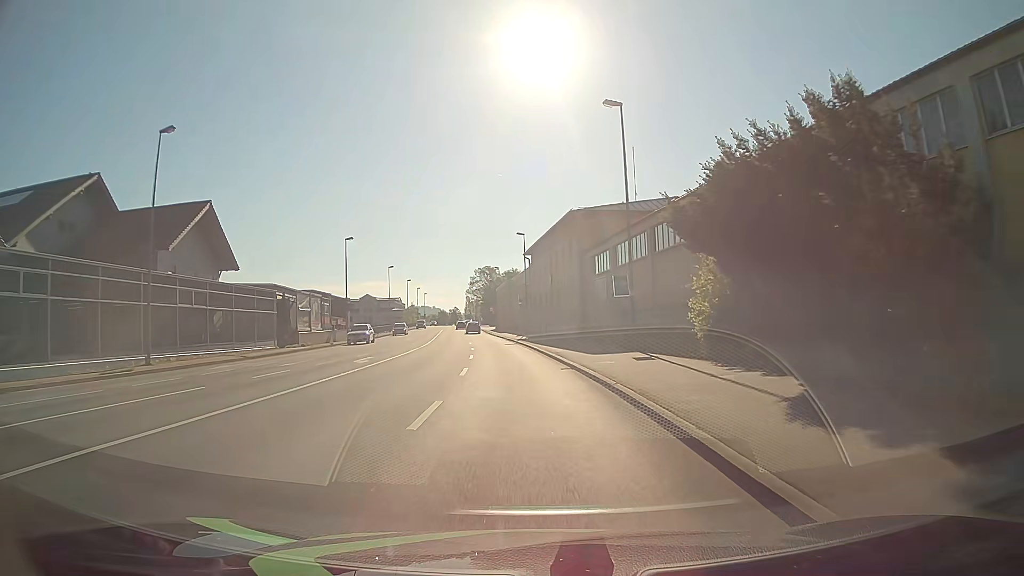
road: primary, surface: asphalt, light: Day
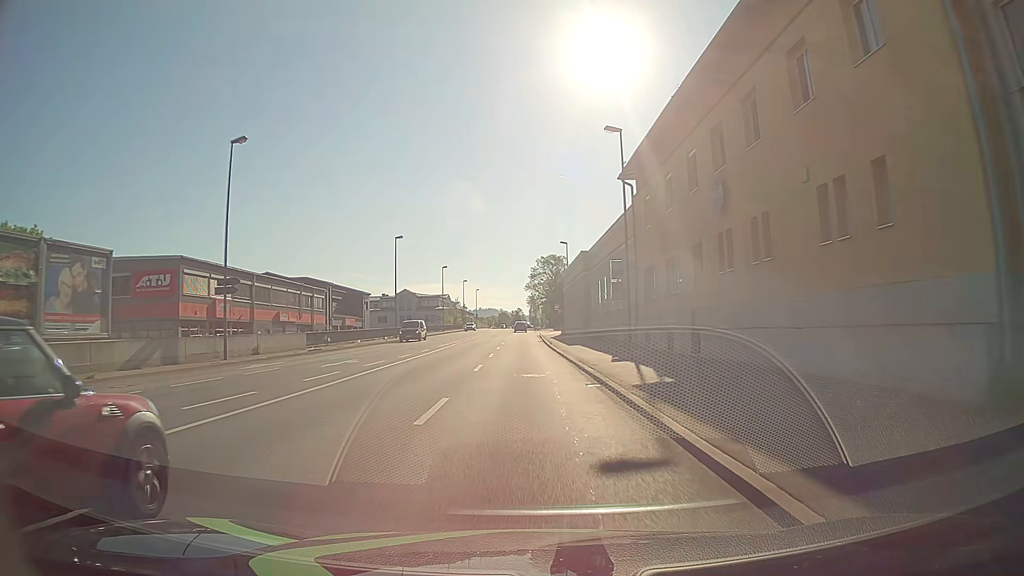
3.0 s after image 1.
(-1.9, +37.9) m; -6°
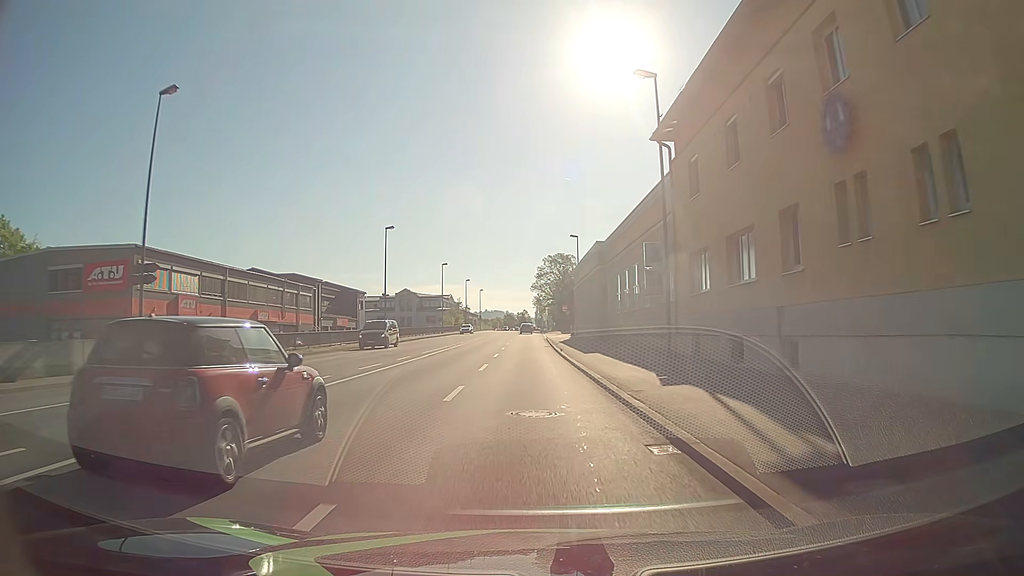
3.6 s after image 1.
(0.0, +7.6) m; 0°
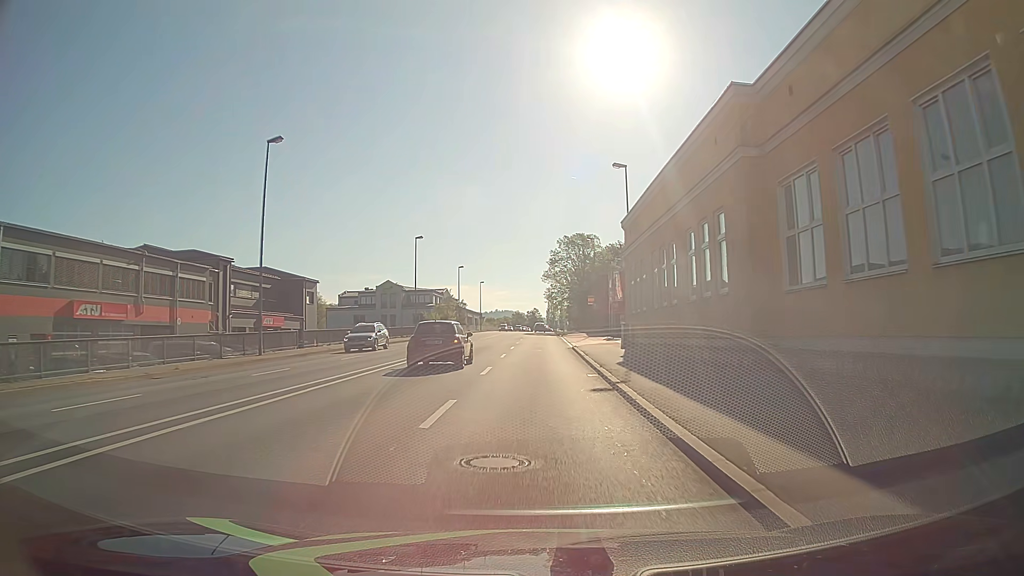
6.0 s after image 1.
(-0.3, +30.4) m; -1°
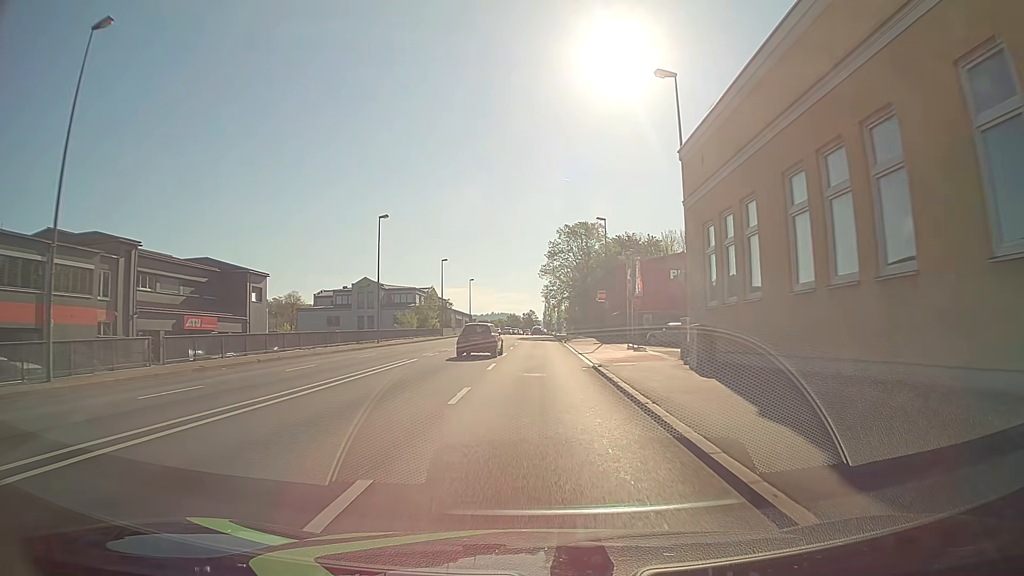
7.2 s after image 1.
(0.0, +15.2) m; 0°
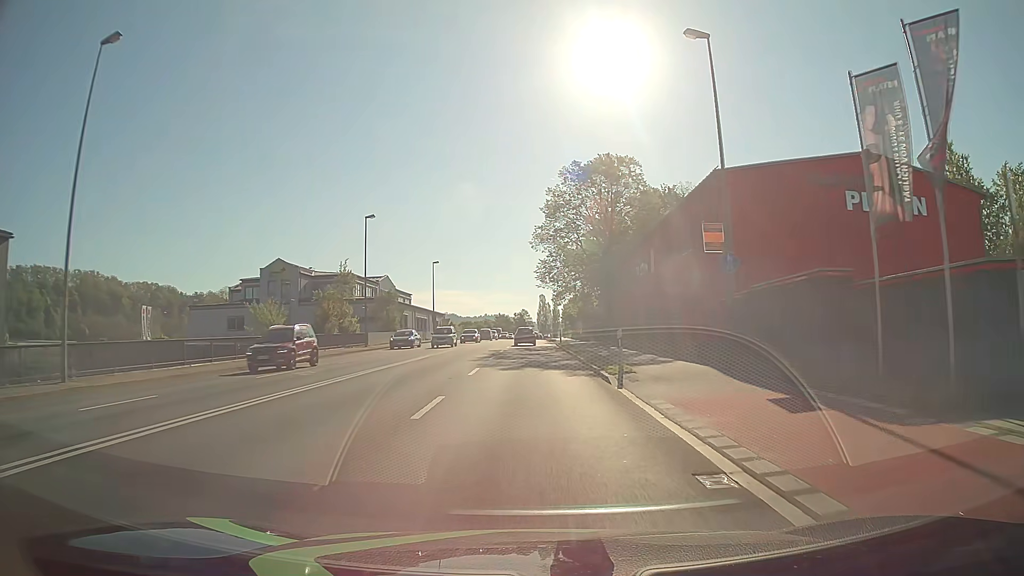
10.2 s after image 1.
(+0.2, +38.0) m; +1°
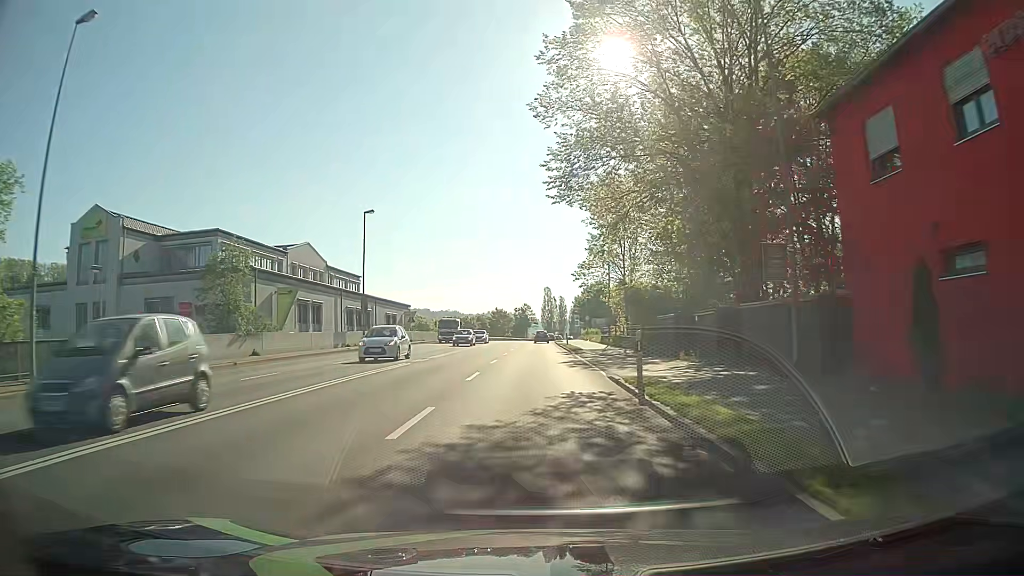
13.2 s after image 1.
(-0.2, +38.0) m; 0°
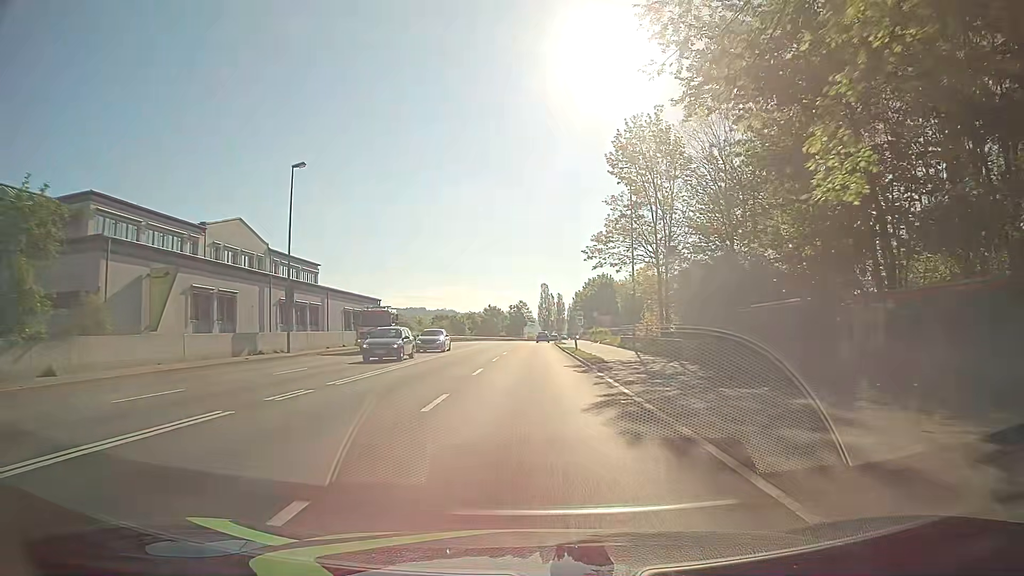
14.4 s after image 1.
(0.0, +15.3) m; 0°
(0, +10) (0, +20) (0, +30) (0, +40) (0, +50) (0, +60) (0, +70) (+1, +80) (+1, +90) (+1, +100) m
